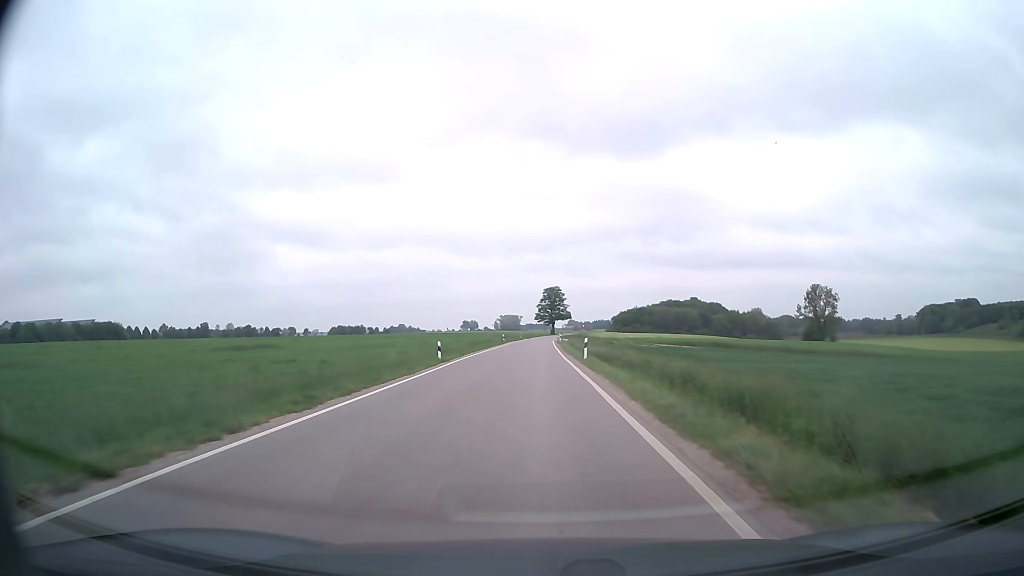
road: secondary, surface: asphalt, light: Day
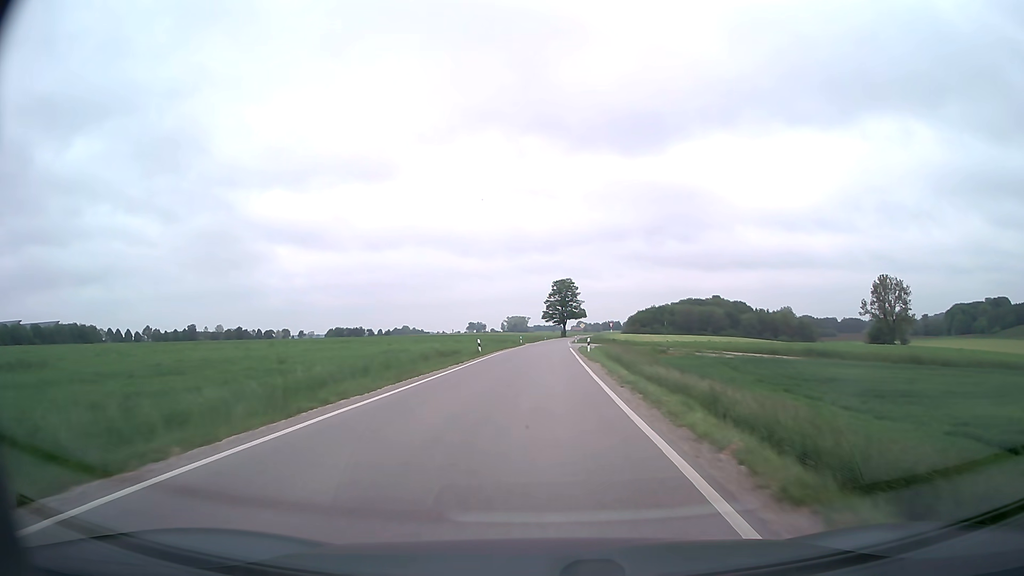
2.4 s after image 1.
(-0.3, +38.4) m; -1°
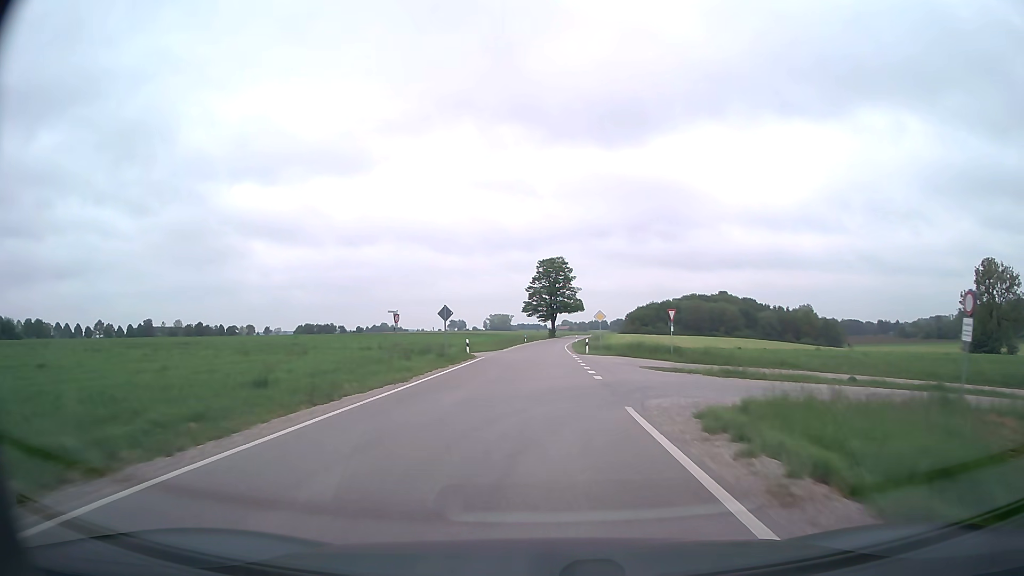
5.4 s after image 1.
(+0.5, +49.4) m; +1°
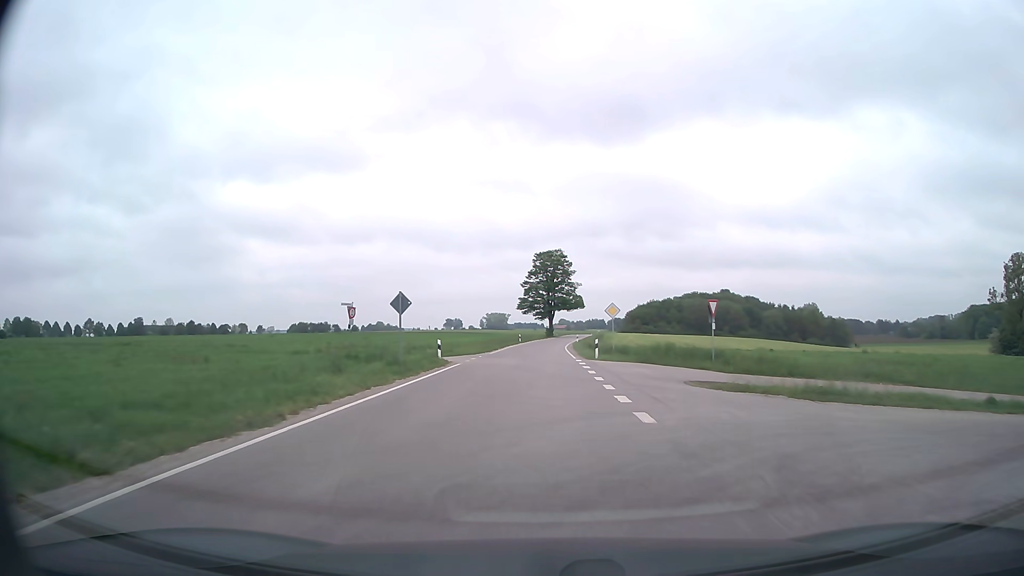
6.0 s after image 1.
(0.0, +10.1) m; 0°
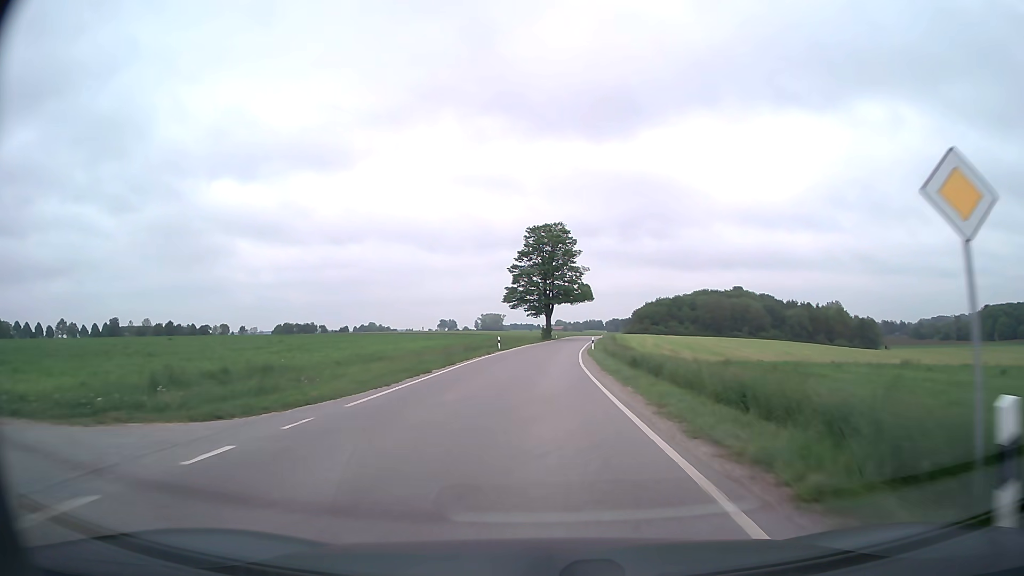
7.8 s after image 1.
(+0.2, +30.6) m; 0°
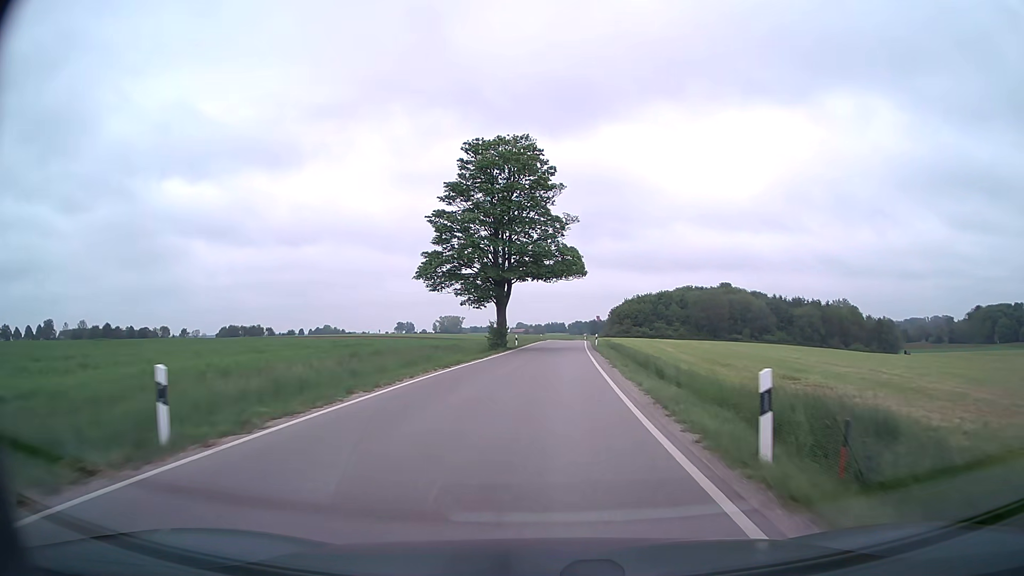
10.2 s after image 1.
(+0.7, +41.6) m; +3°
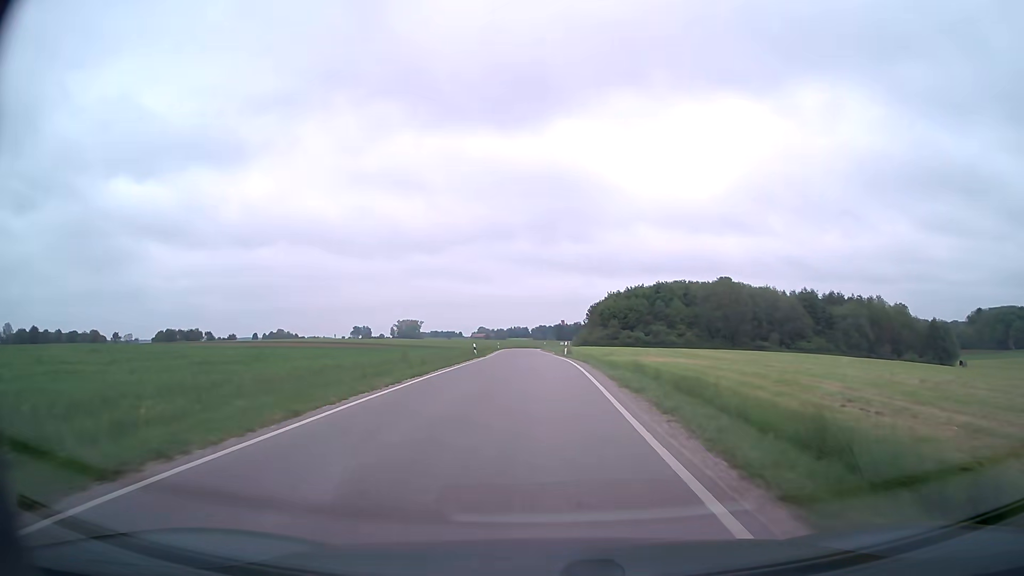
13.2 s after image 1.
(+2.0, +52.9) m; +3°
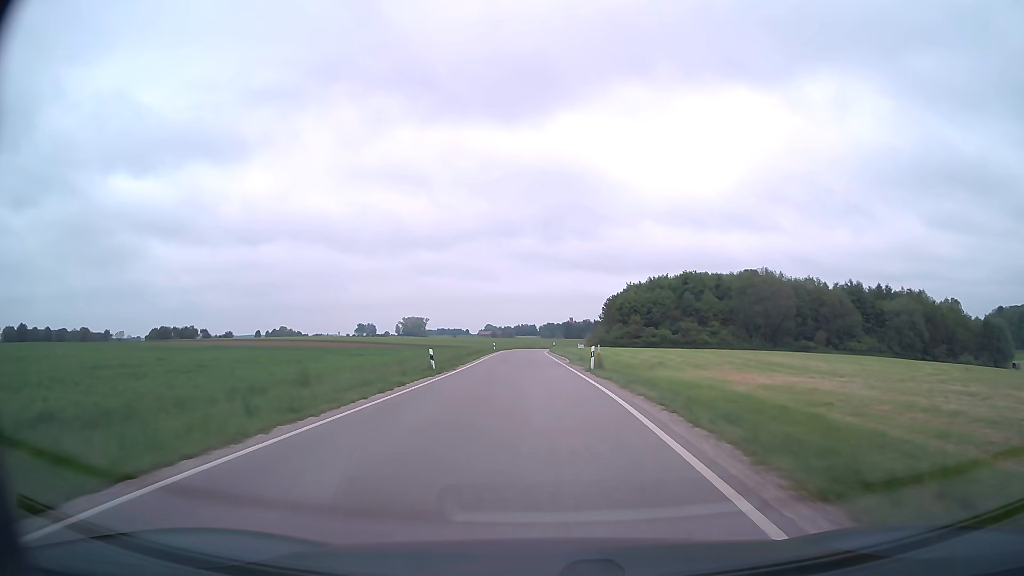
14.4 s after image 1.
(0.0, +21.3) m; -1°
(0, +10) (0, +20) (0, +30) (-1, +40) (-1, +50) (-1, +60) (-1, +70) (-1, +80) (-1, +90) (0, +100) m
